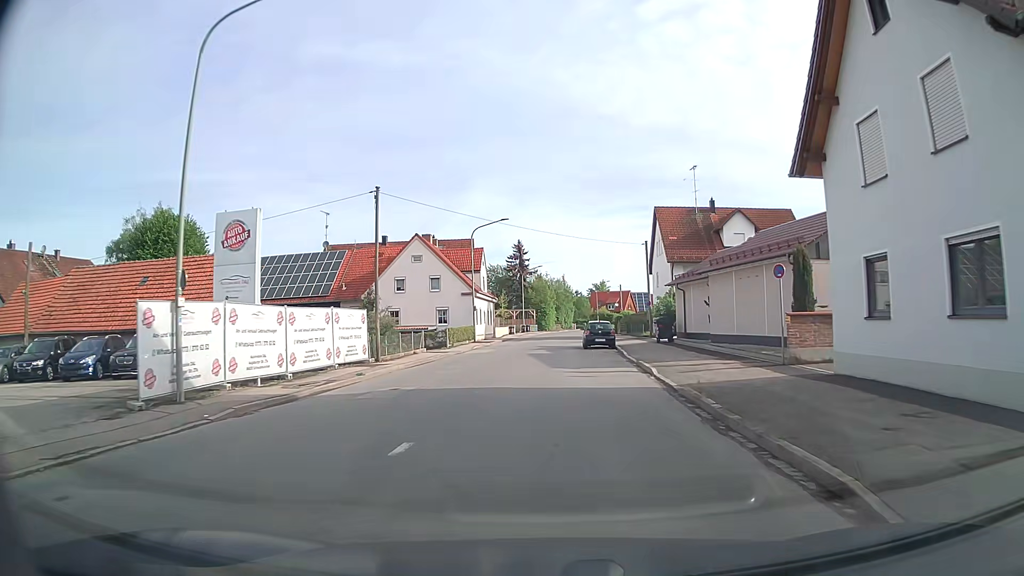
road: tertiary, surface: asphalt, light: Day
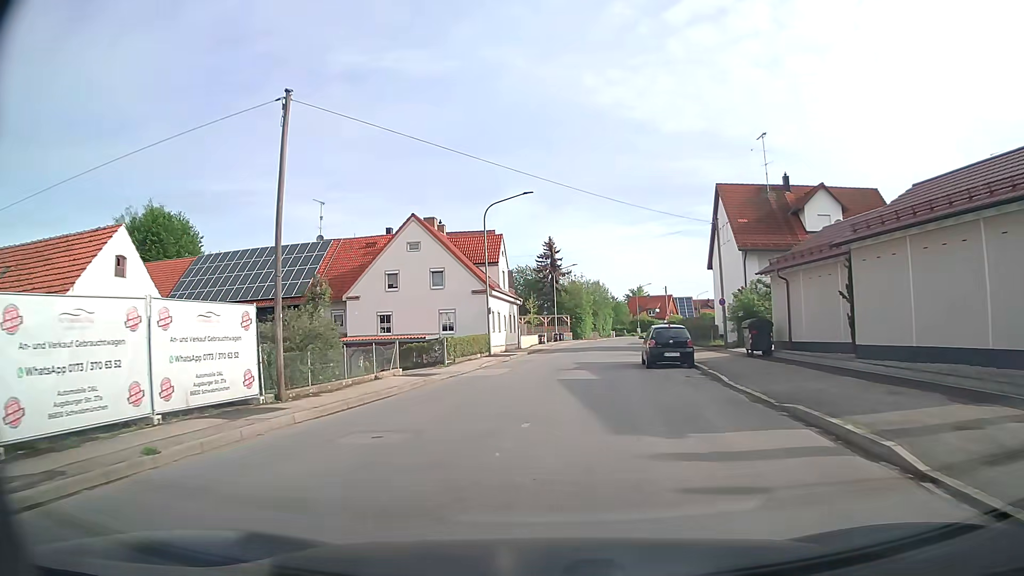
(-0.1, +12.3) m; -3°
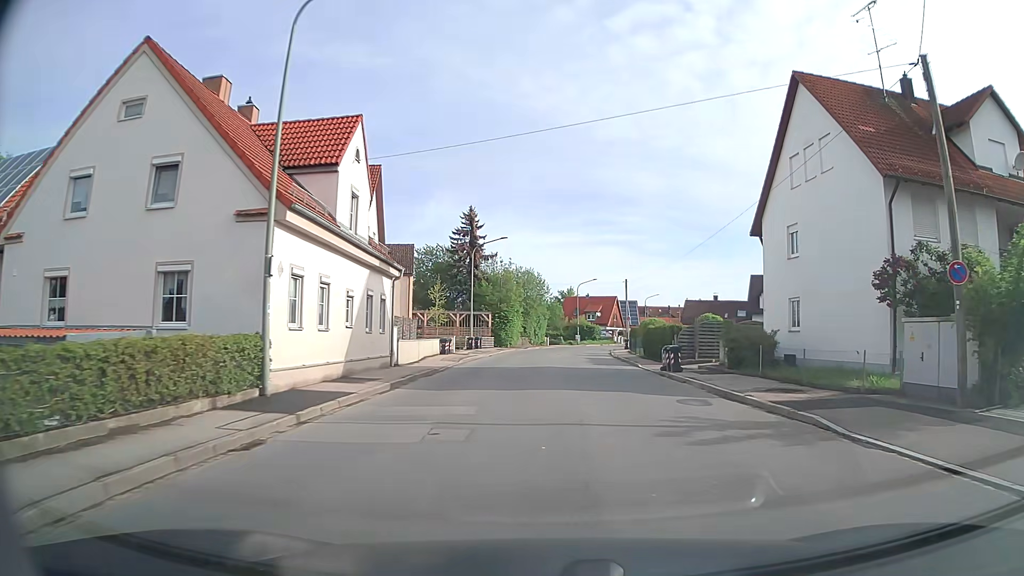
(+0.6, +24.8) m; +8°
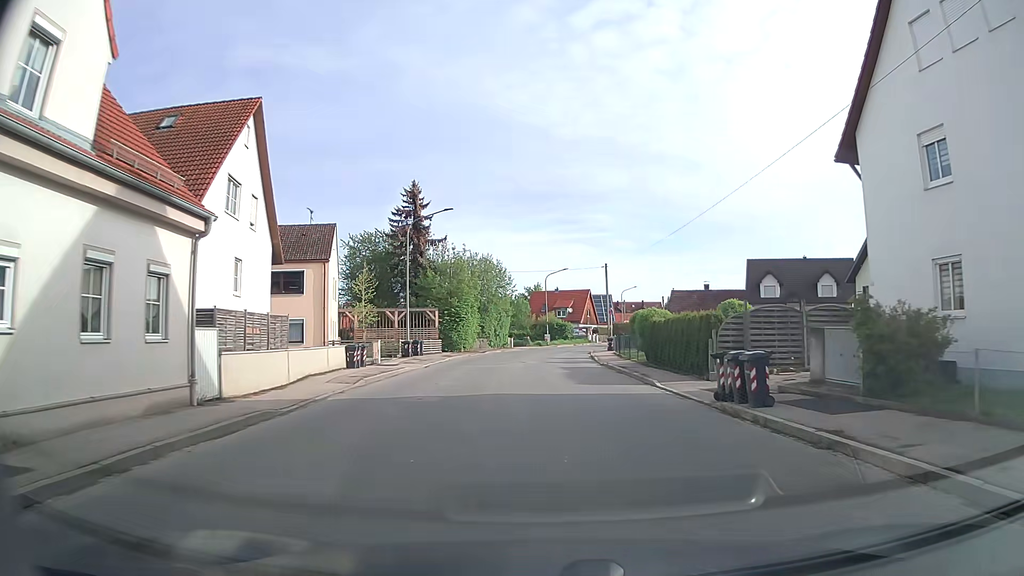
(+0.3, +12.8) m; +2°
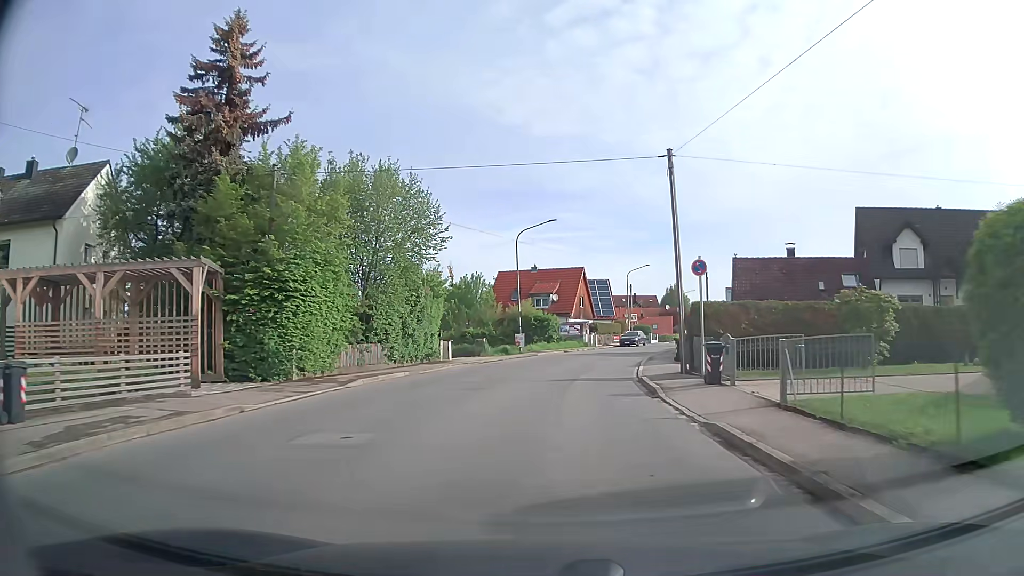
(+0.1, +33.1) m; +2°
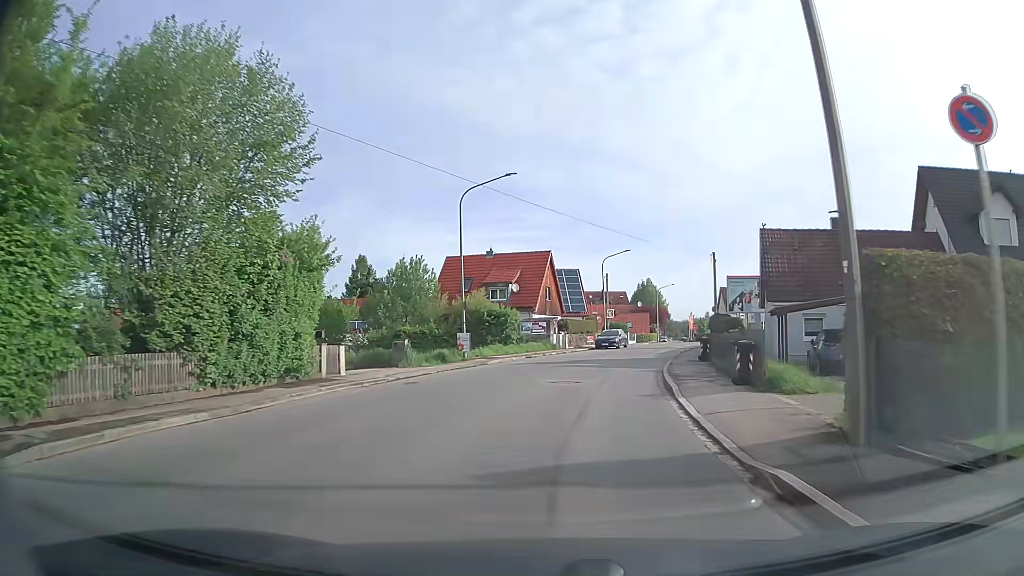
(+0.4, +13.0) m; +4°
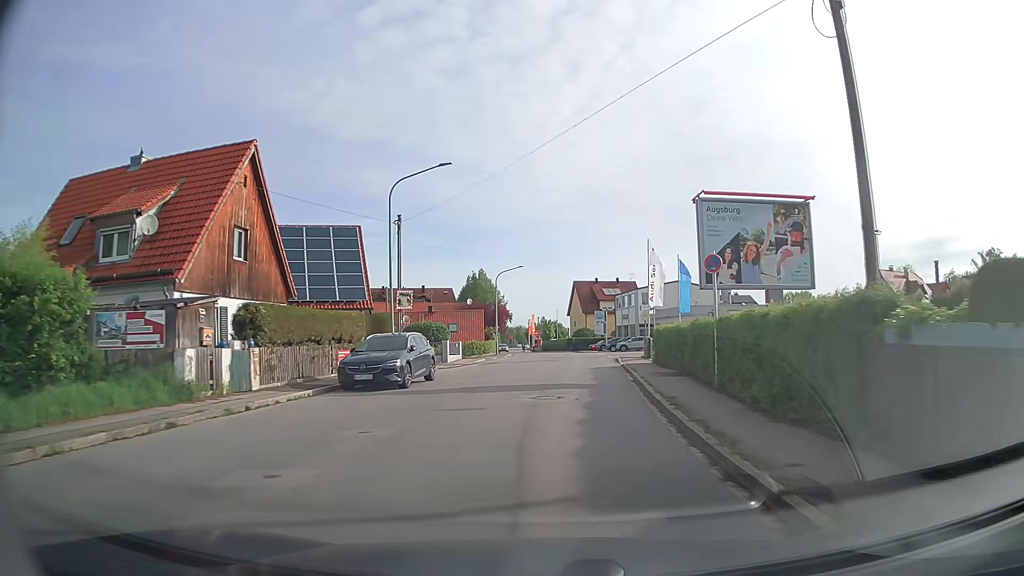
(+4.5, +33.9) m; +15°
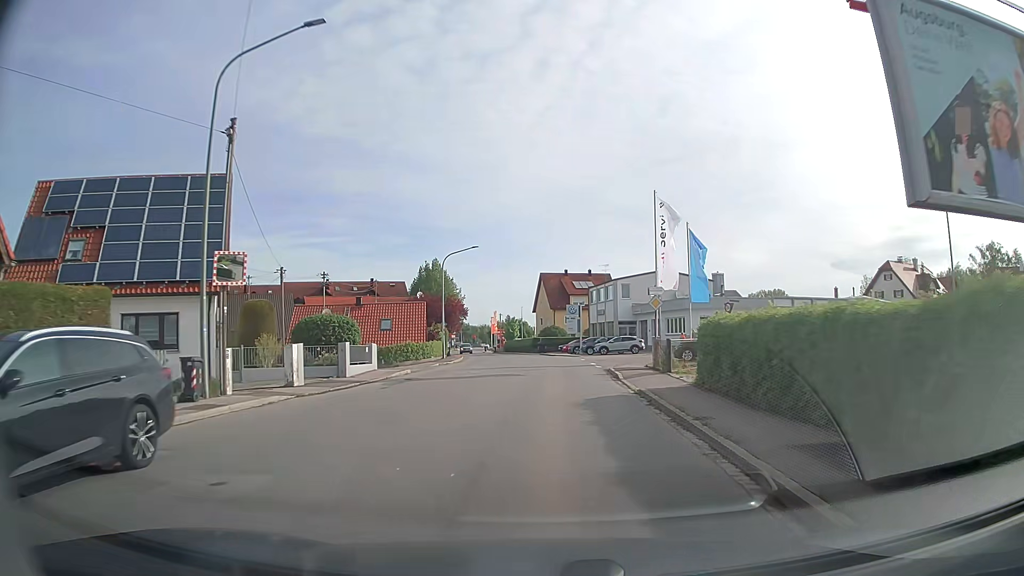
(+0.3, +14.2) m; +3°
(0, +10) (0, +20) (0, +30) (0, +40) (-1, +50) (-2, +60) (-3, +70) (-5, +80) (-6, +90) (-8, +99) m
